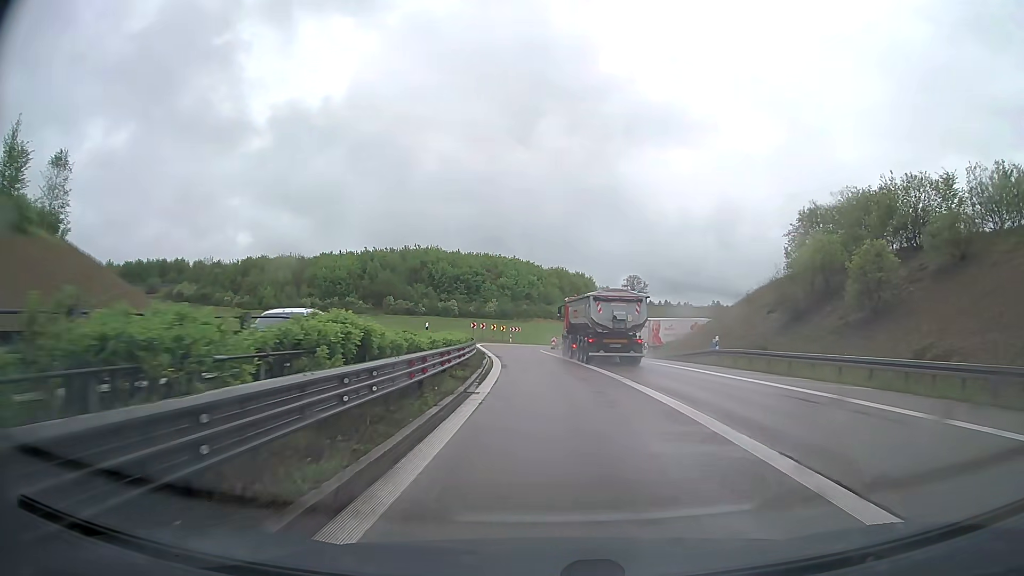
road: trunk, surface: asphalt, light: Day
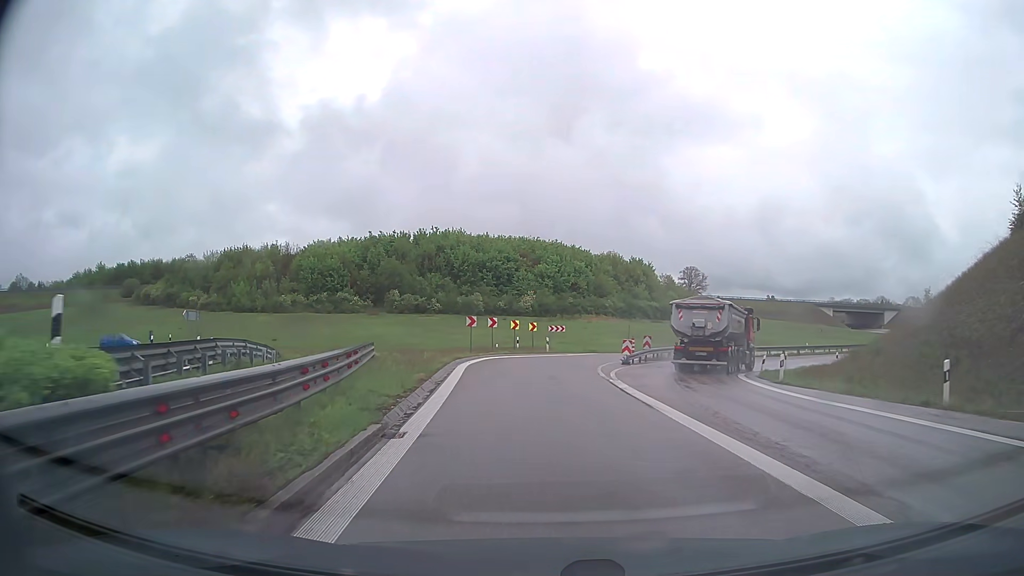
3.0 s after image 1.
(-0.7, +31.3) m; -4°
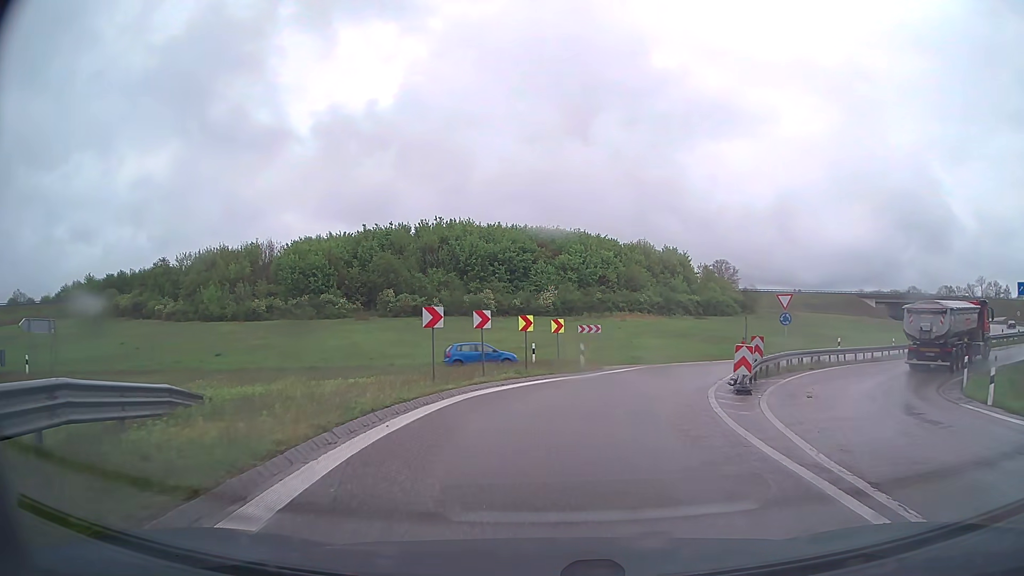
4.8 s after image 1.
(-0.3, +16.9) m; -1°
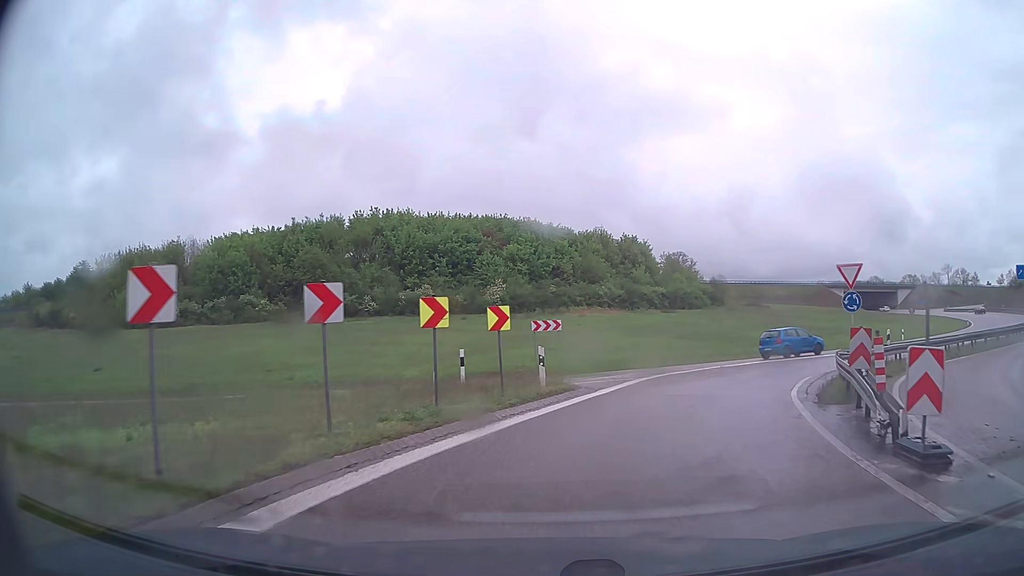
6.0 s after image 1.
(+0.2, +10.7) m; +4°
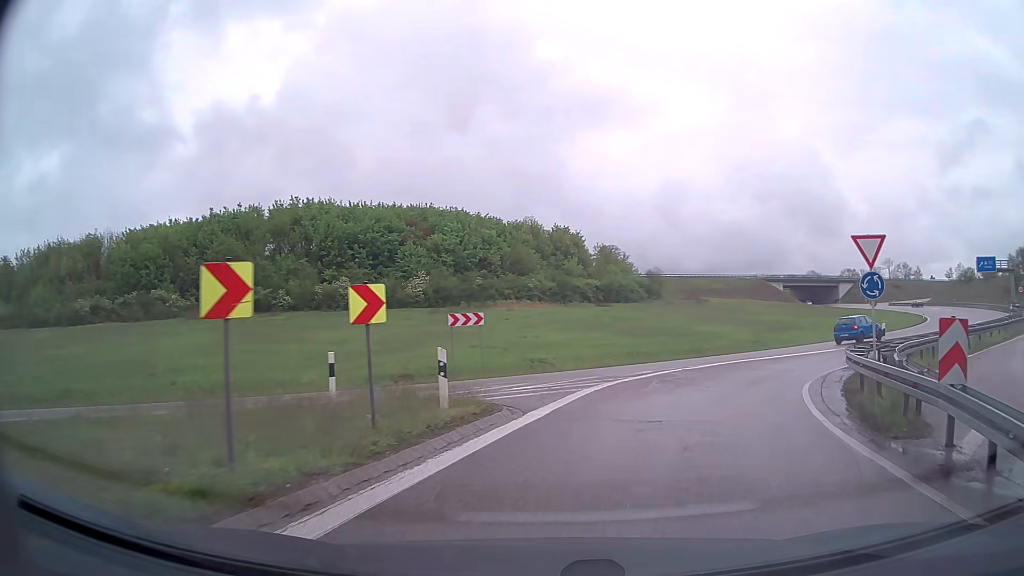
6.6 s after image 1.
(+0.2, +5.3) m; +6°
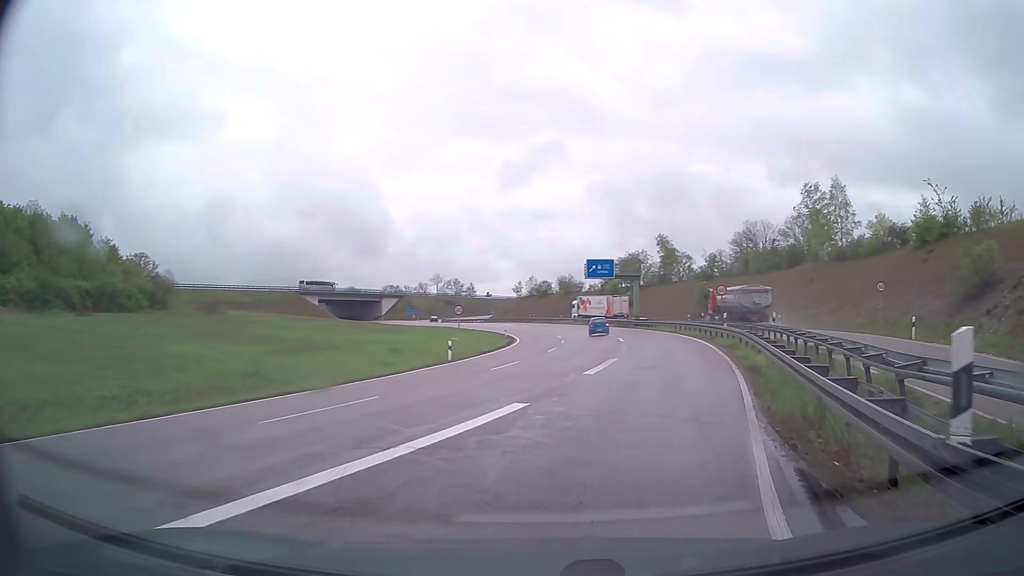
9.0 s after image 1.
(+6.8, +20.1) m; +40°
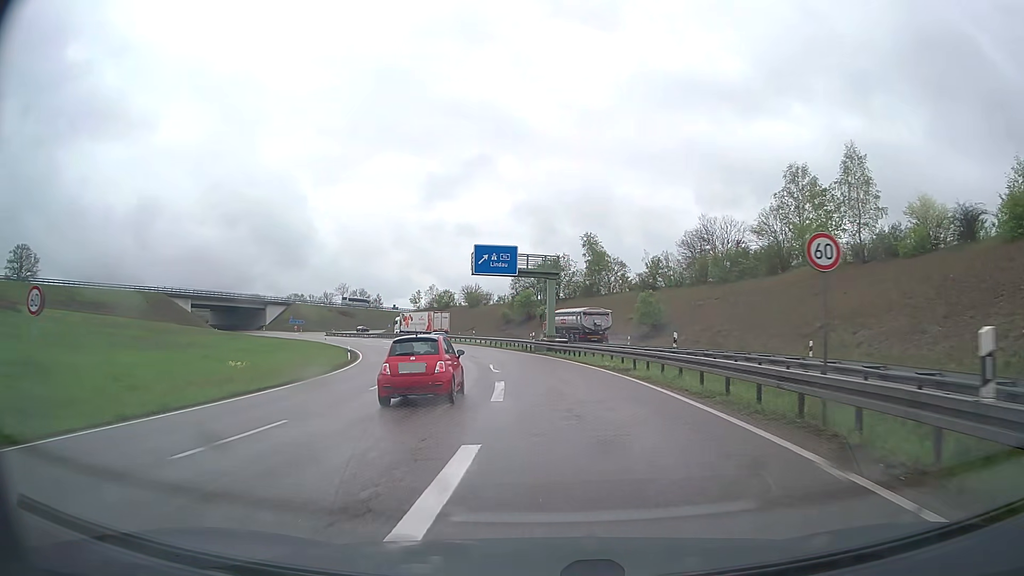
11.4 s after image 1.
(+3.7, +26.0) m; +6°
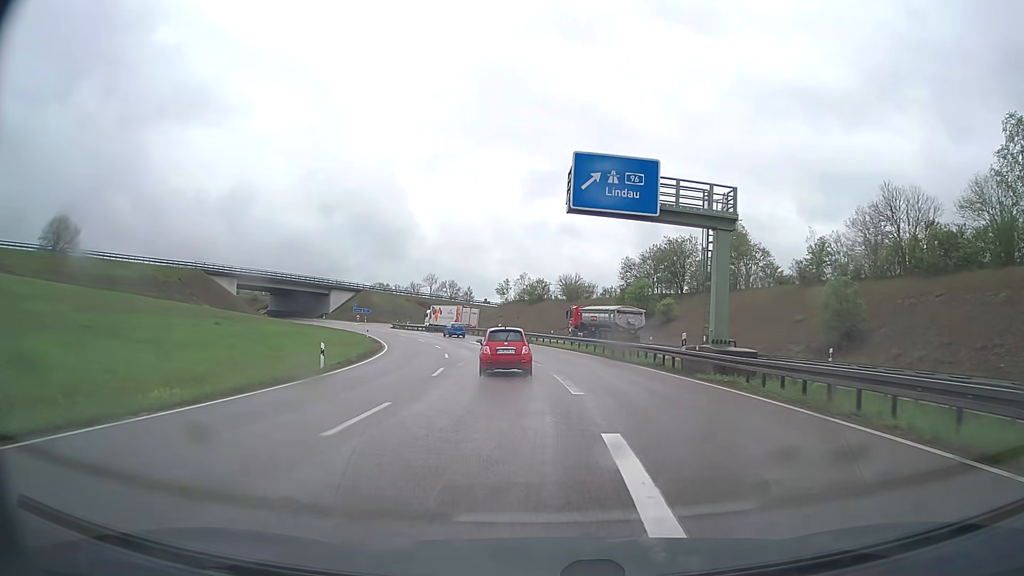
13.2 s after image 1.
(-1.9, +23.7) m; -8°
(0, +10) (-1, +20) (-2, +30) (-4, +40) (-6, +50) (-8, +59) (-11, +69) (-15, +78) (-19, +87) (-24, +96) m
